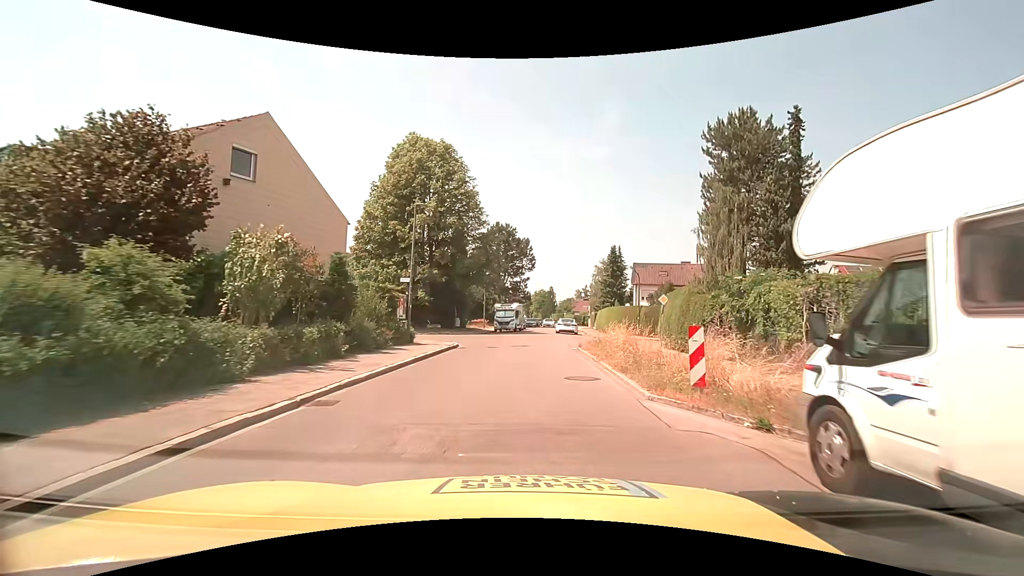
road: residential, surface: asphalt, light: Day
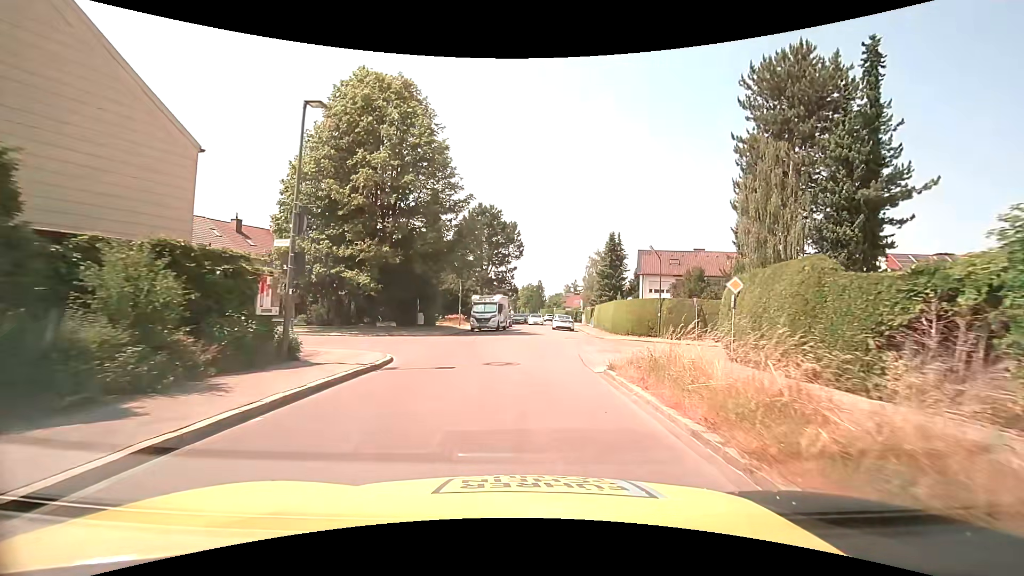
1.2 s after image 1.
(+0.2, +10.4) m; +2°
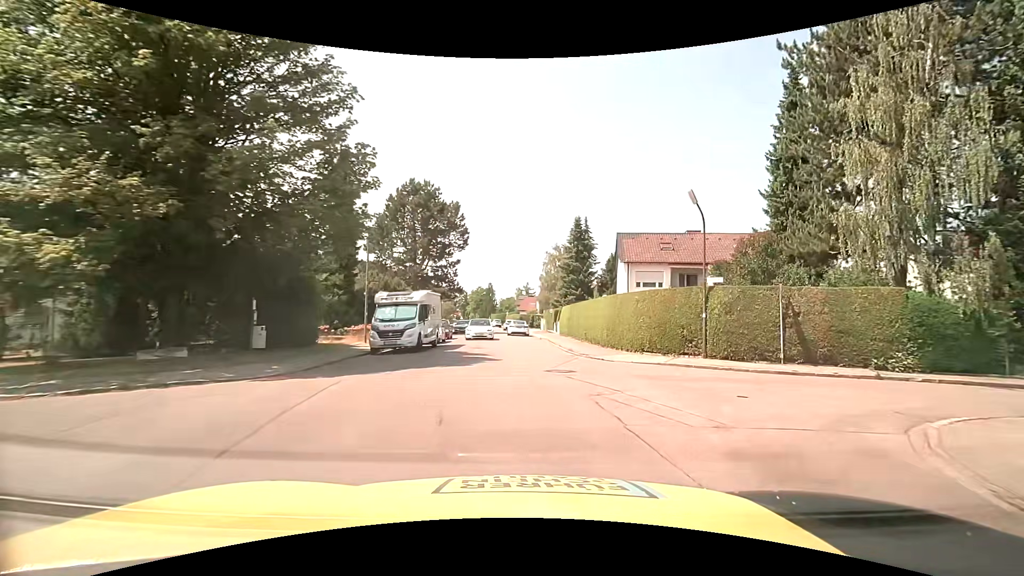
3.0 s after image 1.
(+0.3, +15.0) m; +6°
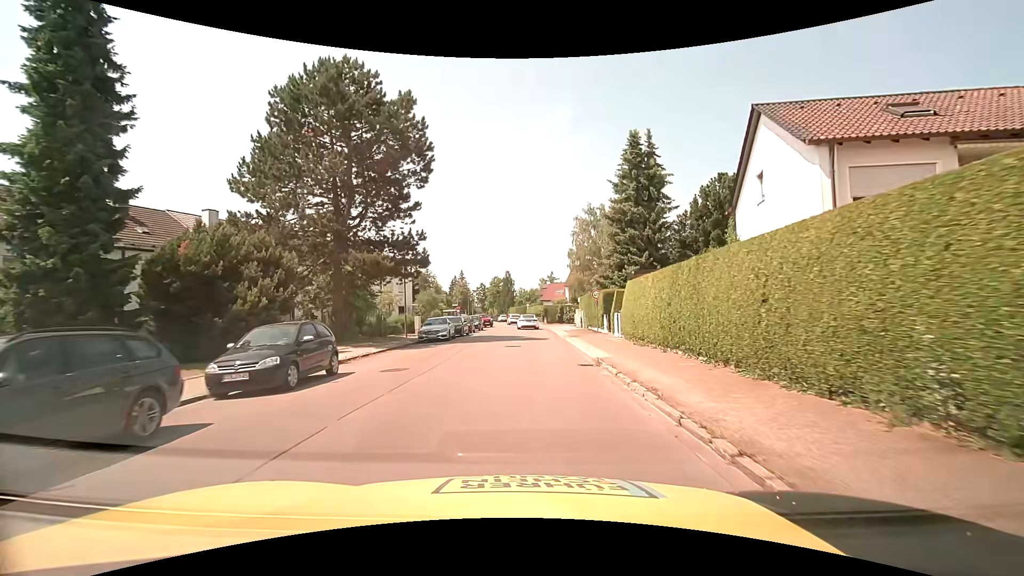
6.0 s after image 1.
(+0.2, +25.9) m; -3°
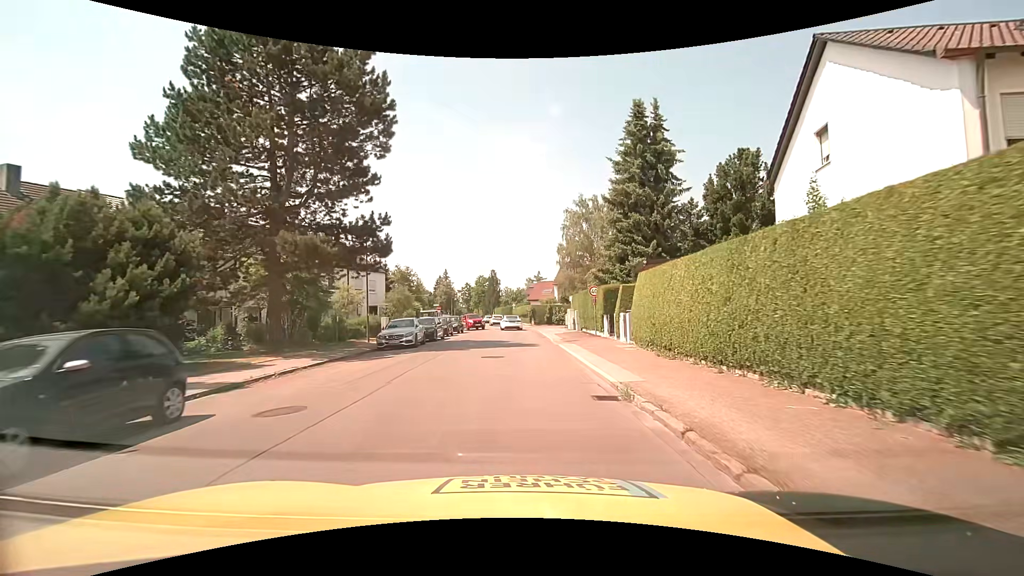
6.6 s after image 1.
(+0.1, +5.4) m; +2°
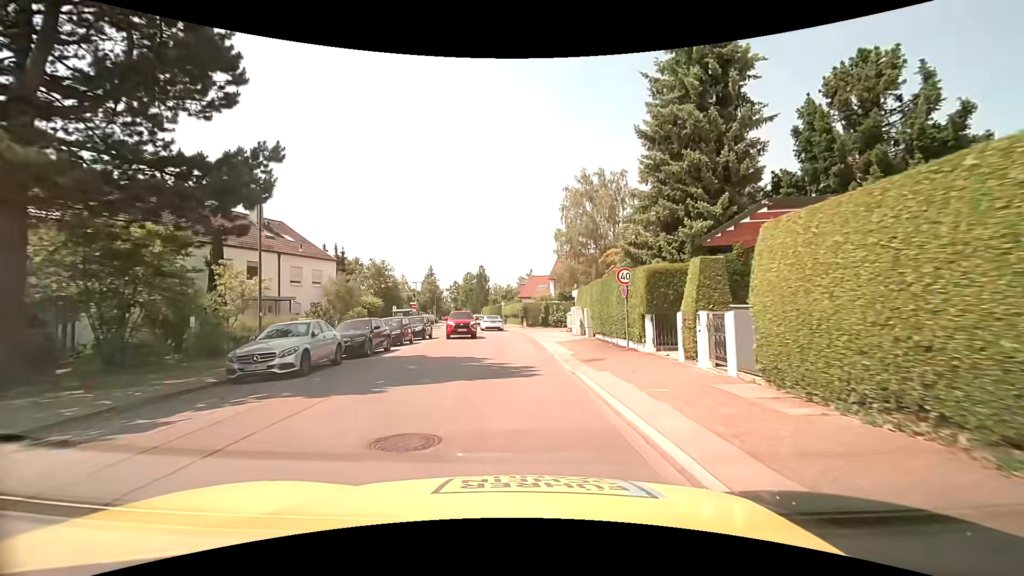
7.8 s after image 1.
(+0.1, +11.1) m; +1°
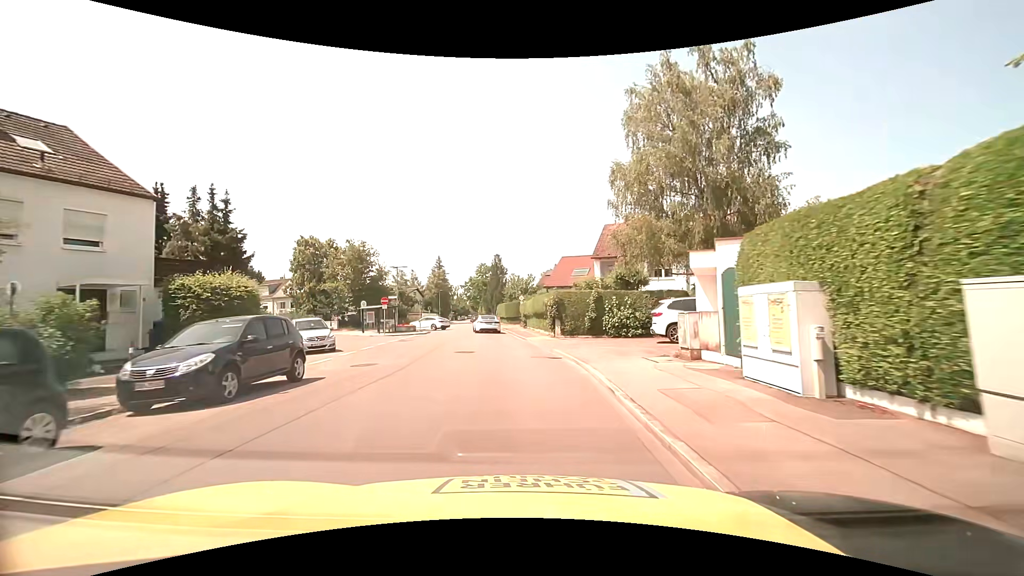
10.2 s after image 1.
(-0.5, +22.1) m; -2°
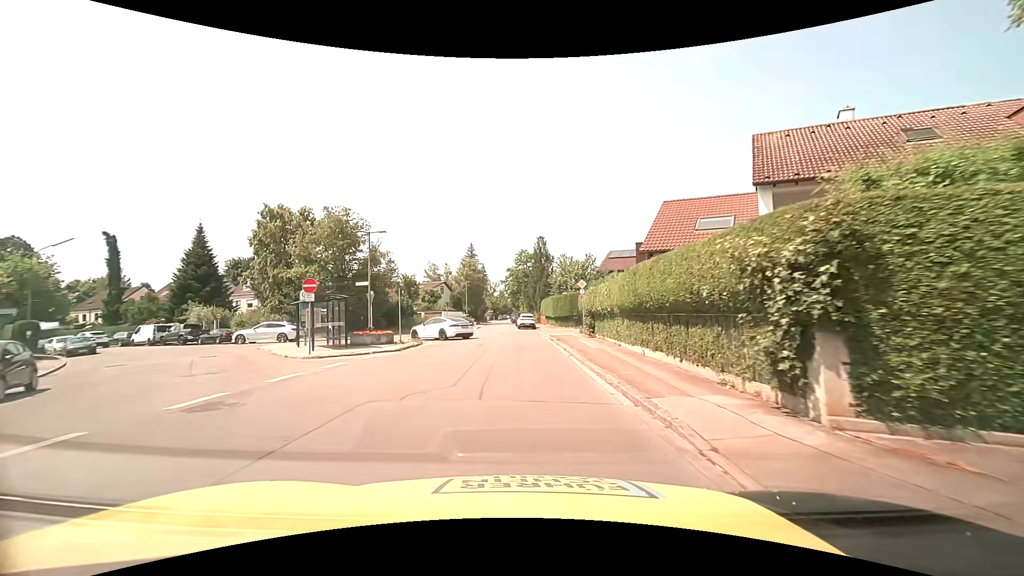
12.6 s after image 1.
(-0.9, +21.5) m; -5°
(0, +10) (0, +20) (-1, +30) (-2, +40) (-3, +50) (-4, +60) (-5, +70) (-5, +80) (-6, +90) (-6, +100) m
